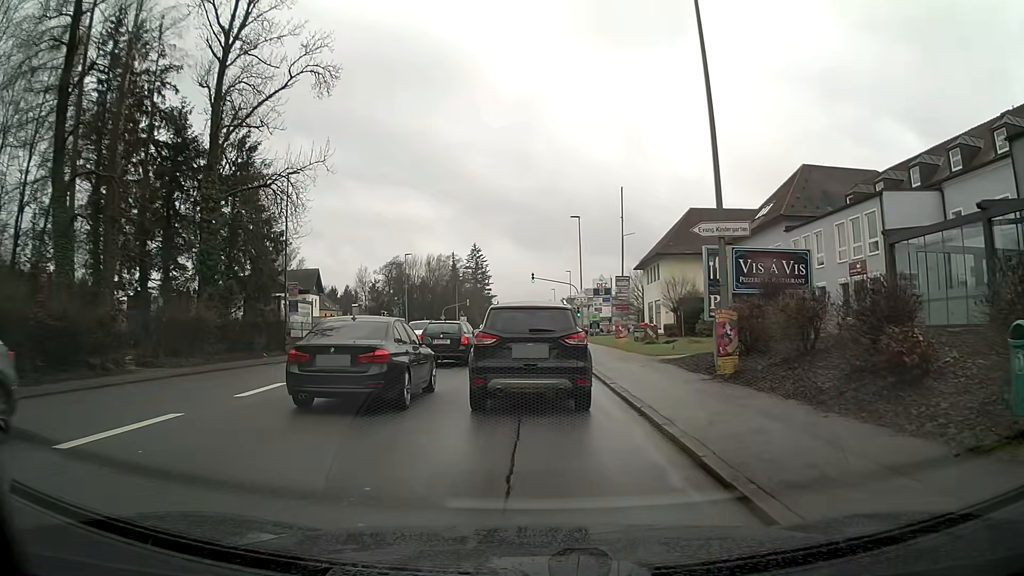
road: tertiary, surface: asphalt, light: Day
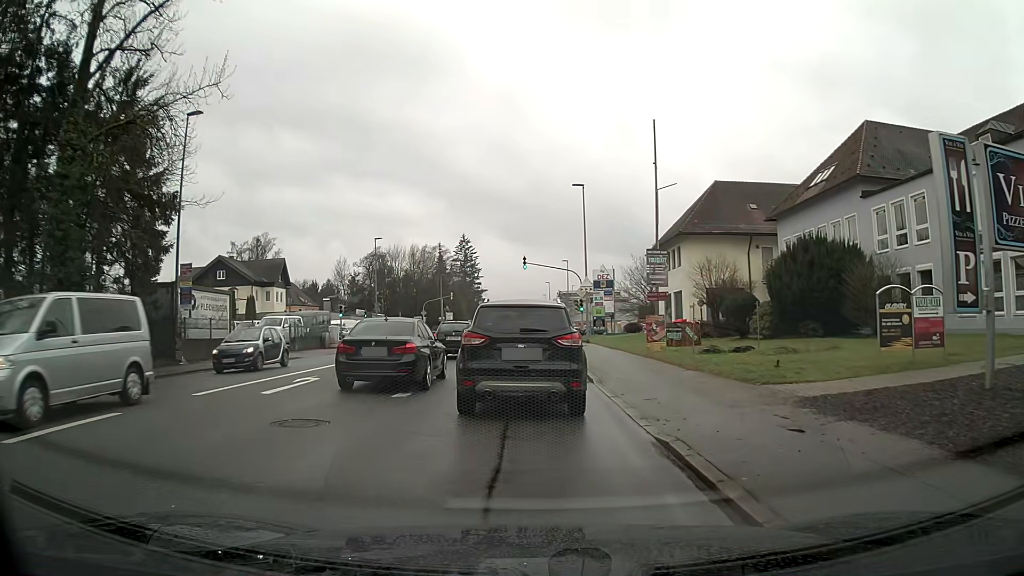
(0.0, +11.7) m; +1°
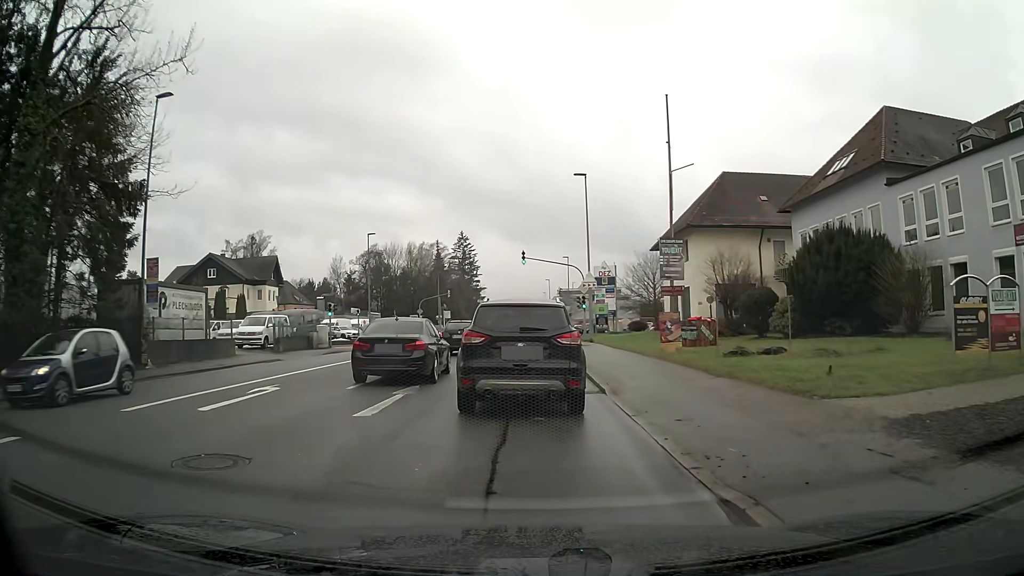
(0.0, +2.6) m; 0°
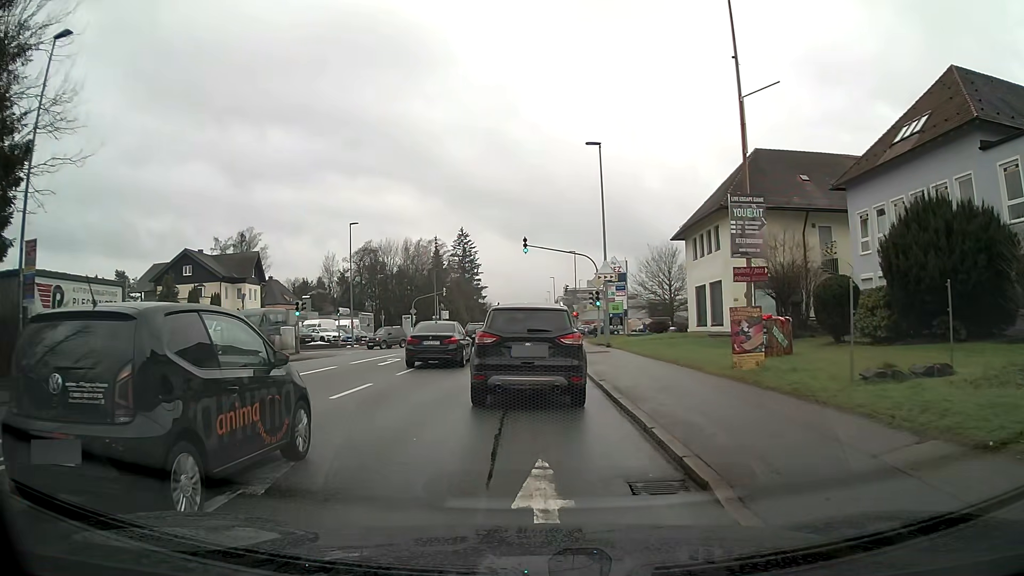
(0.0, +7.4) m; 0°
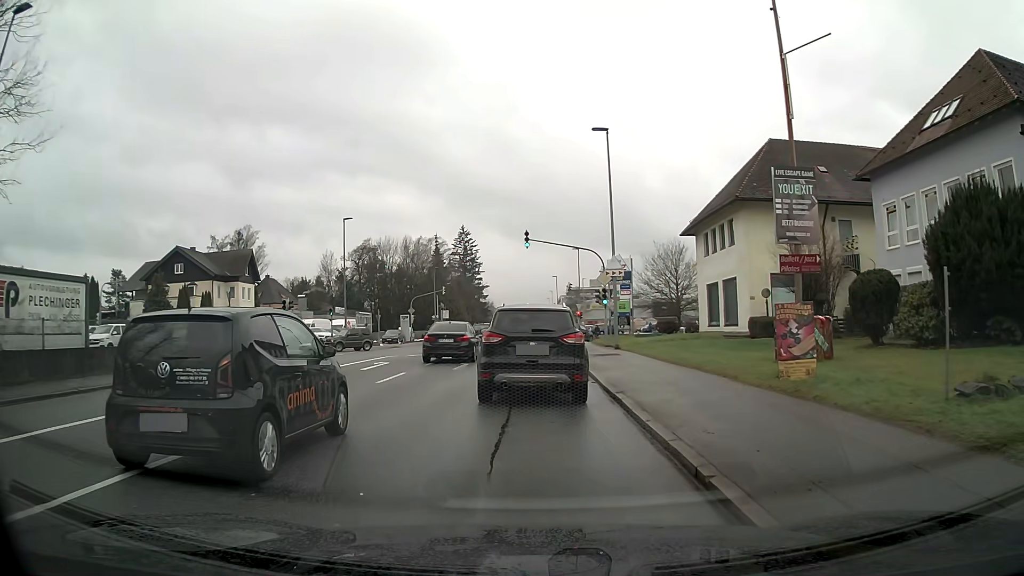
(0.0, +2.6) m; 0°
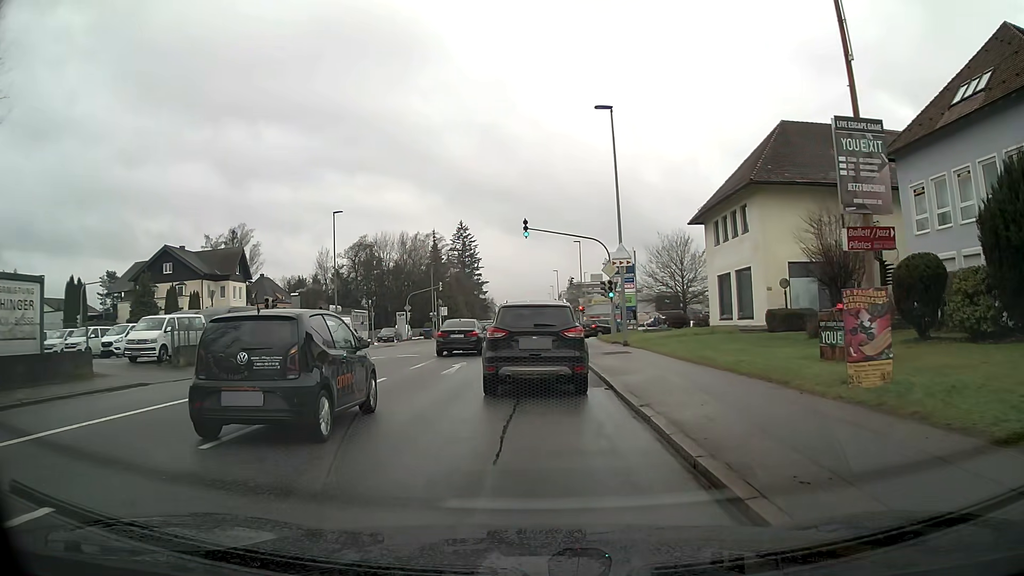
(0.0, +2.6) m; -1°
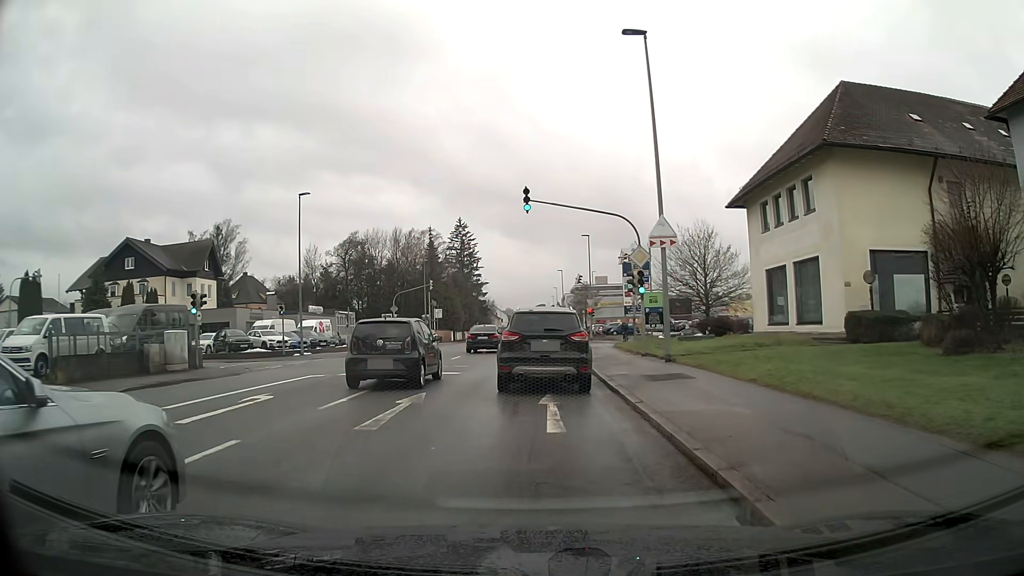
(-0.1, +8.6) m; 0°
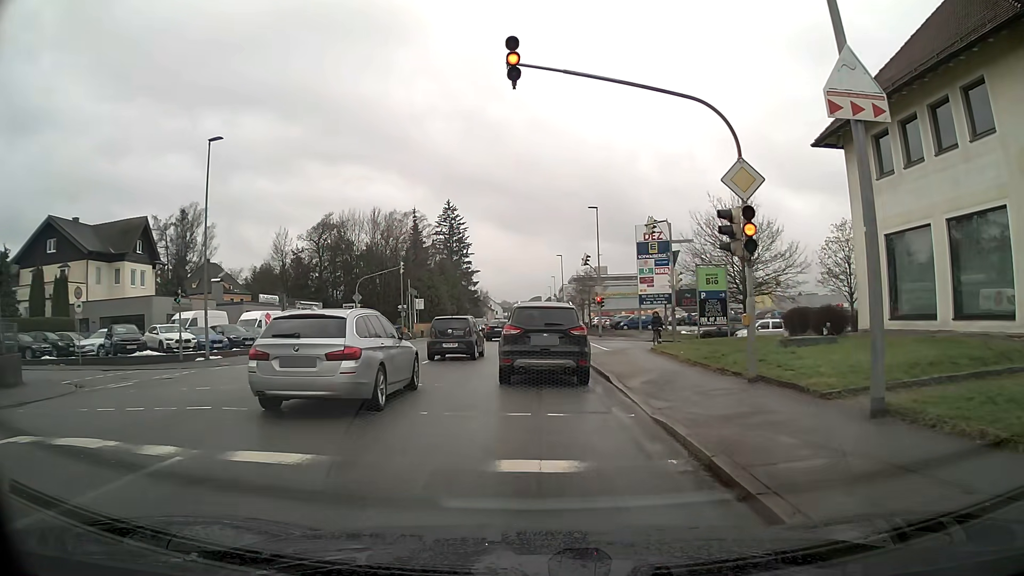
(0.0, +12.4) m; 0°
(0, +10) (0, +20) (+1, +30) (+10, +34) (+20, +35) (+30, +35) (+40, +36) (+50, +37) (+59, +40) (+68, +45) m
